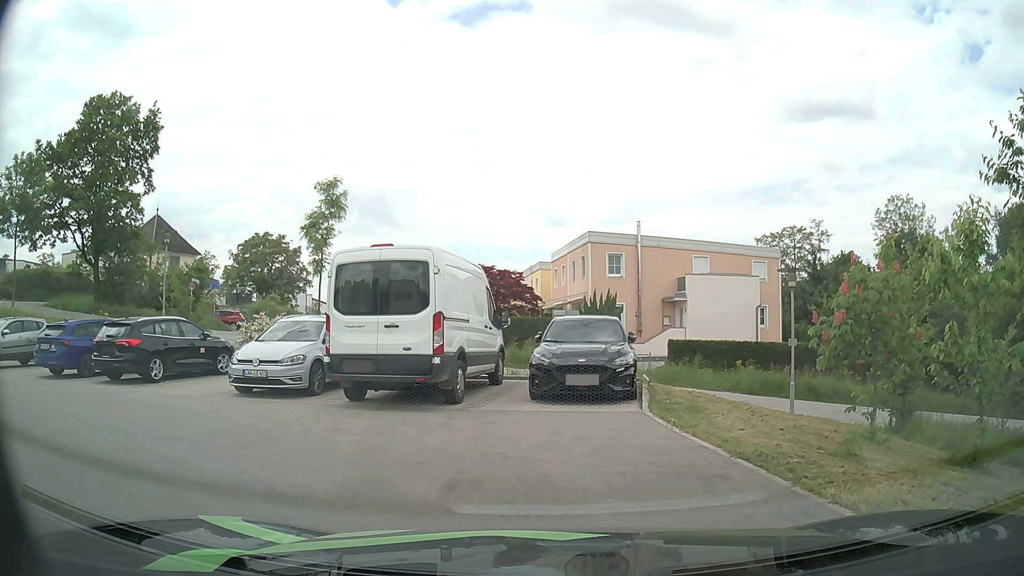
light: Day
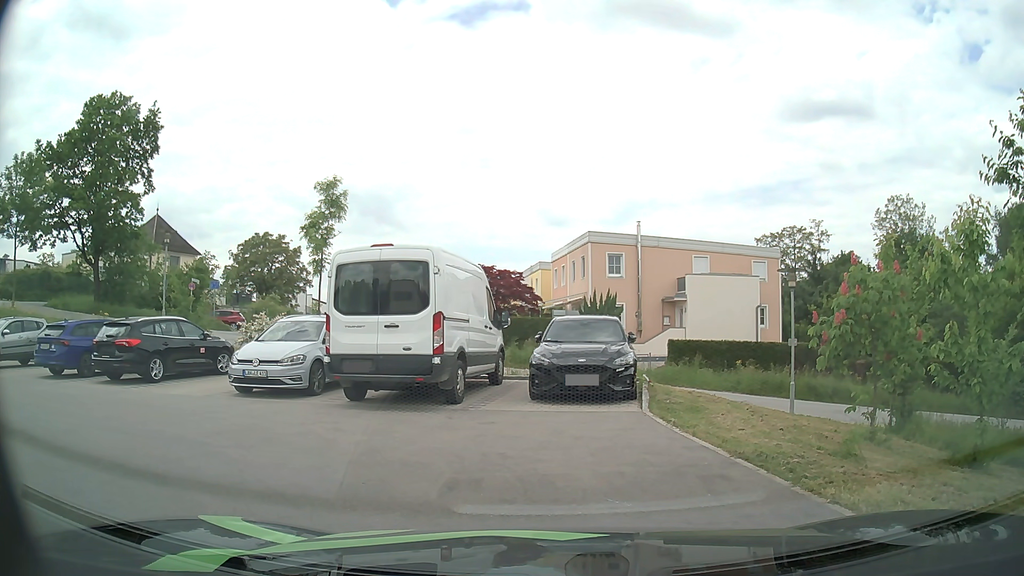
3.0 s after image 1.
(0.0, 0.0) m; 0°
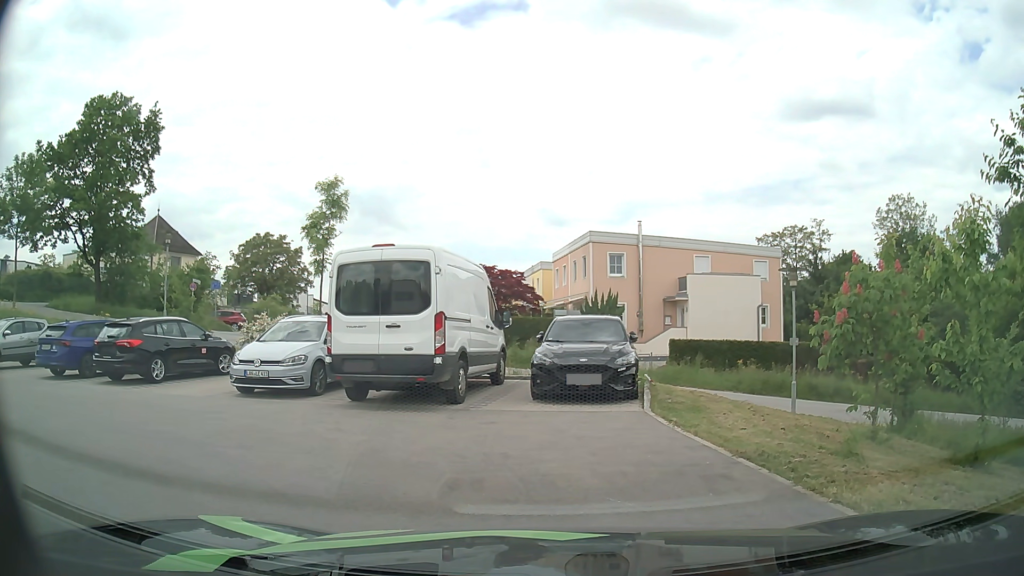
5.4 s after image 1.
(0.0, 0.0) m; 0°
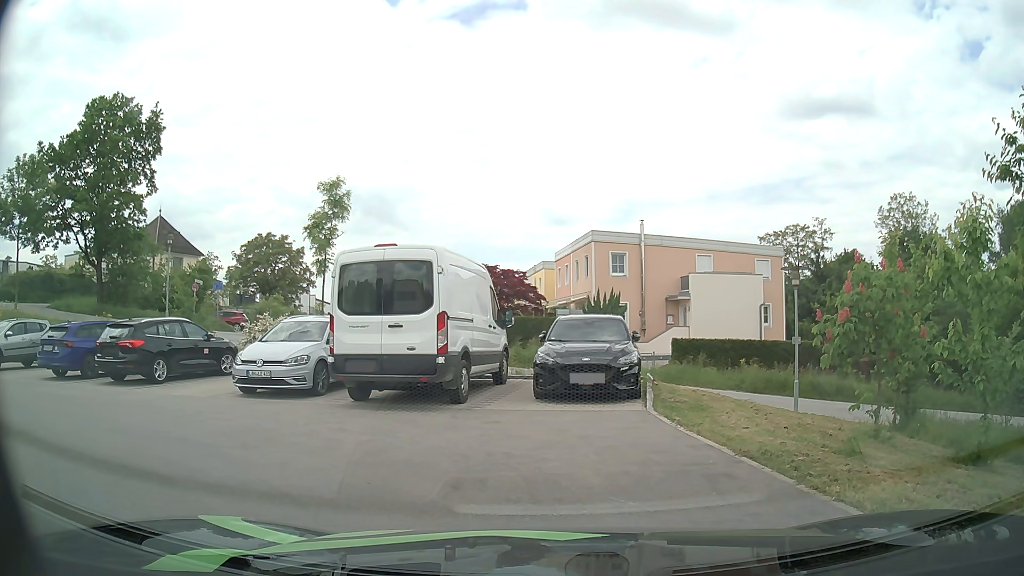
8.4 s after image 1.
(0.0, 0.0) m; 0°
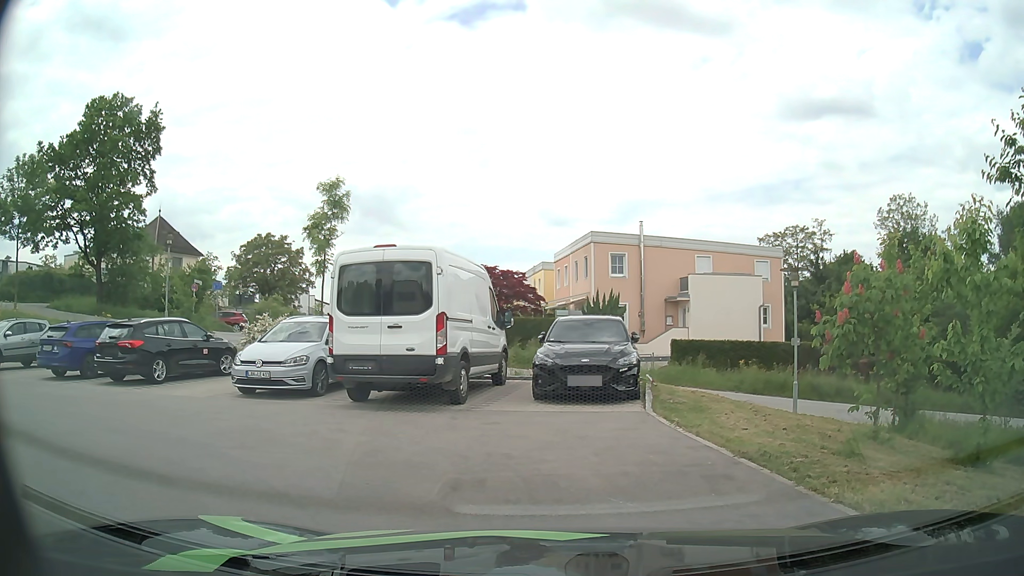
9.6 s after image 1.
(0.0, 0.0) m; 0°
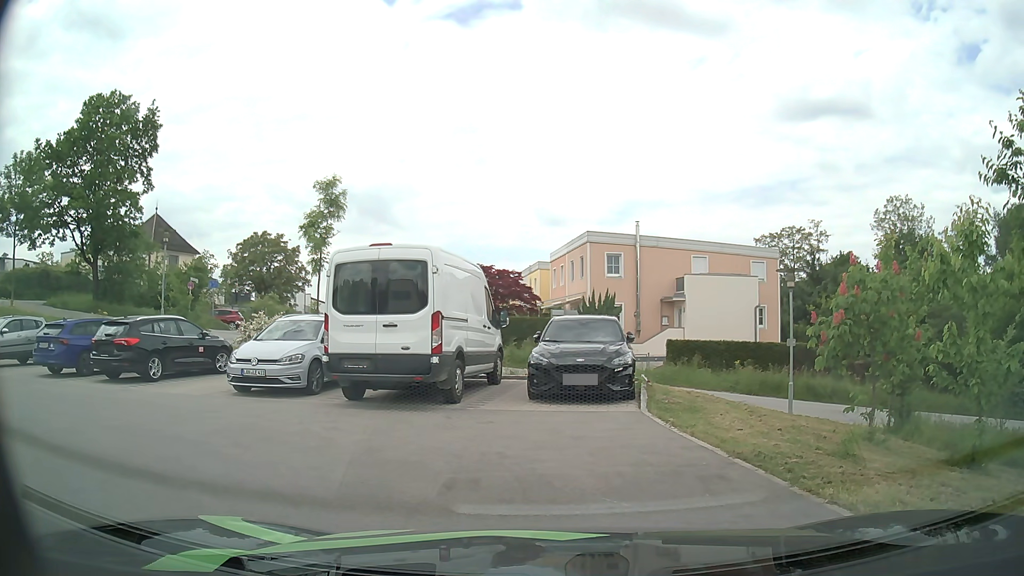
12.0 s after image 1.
(0.0, 0.0) m; 0°
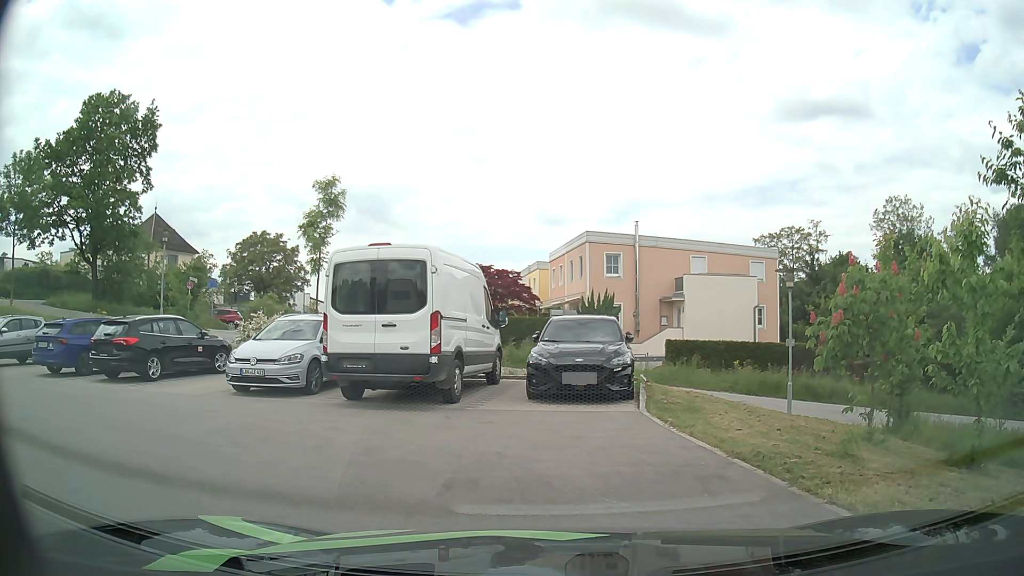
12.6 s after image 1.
(0.0, 0.0) m; 0°
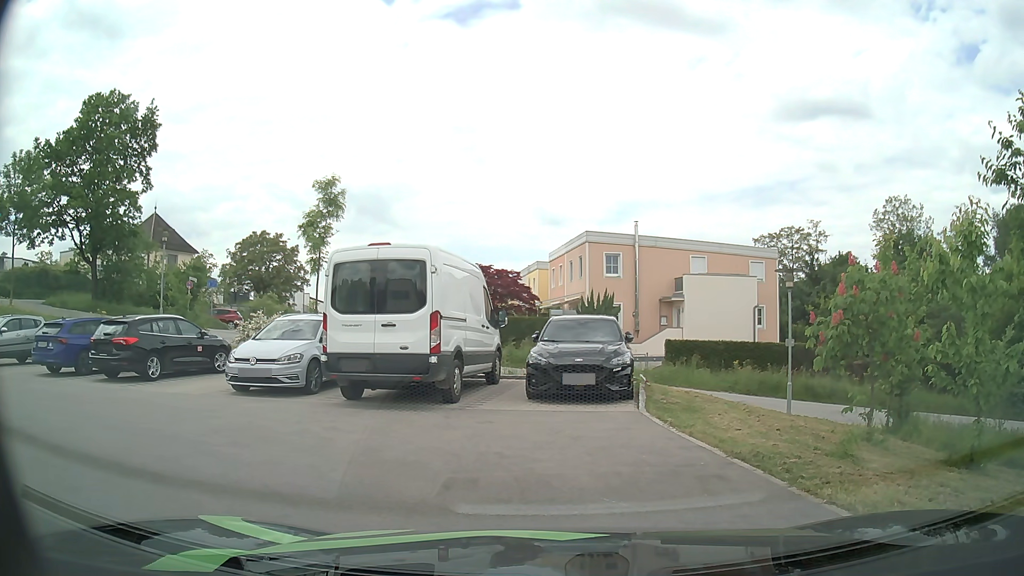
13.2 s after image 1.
(0.0, 0.0) m; 0°
